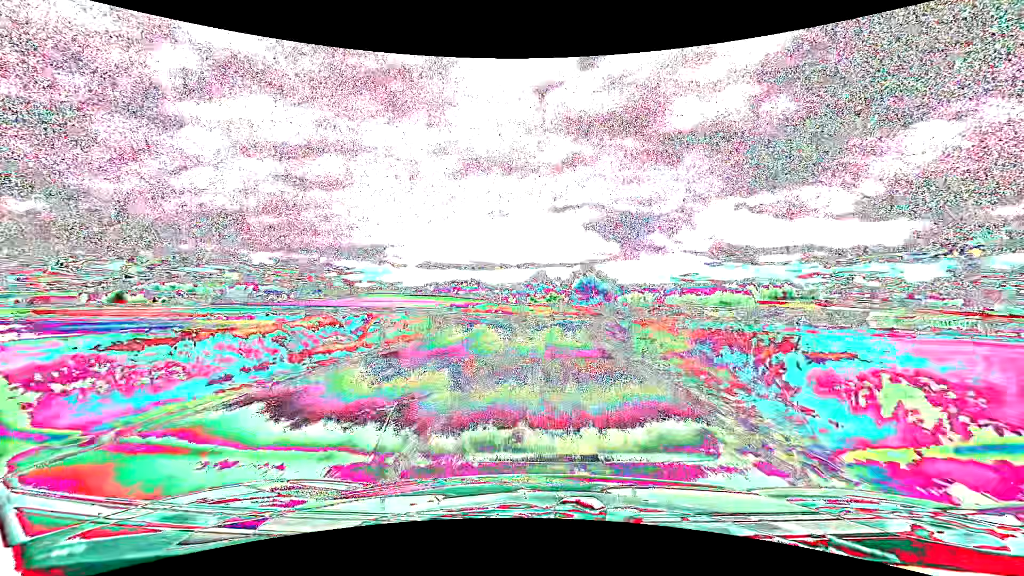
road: tertiary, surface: asphalt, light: Day
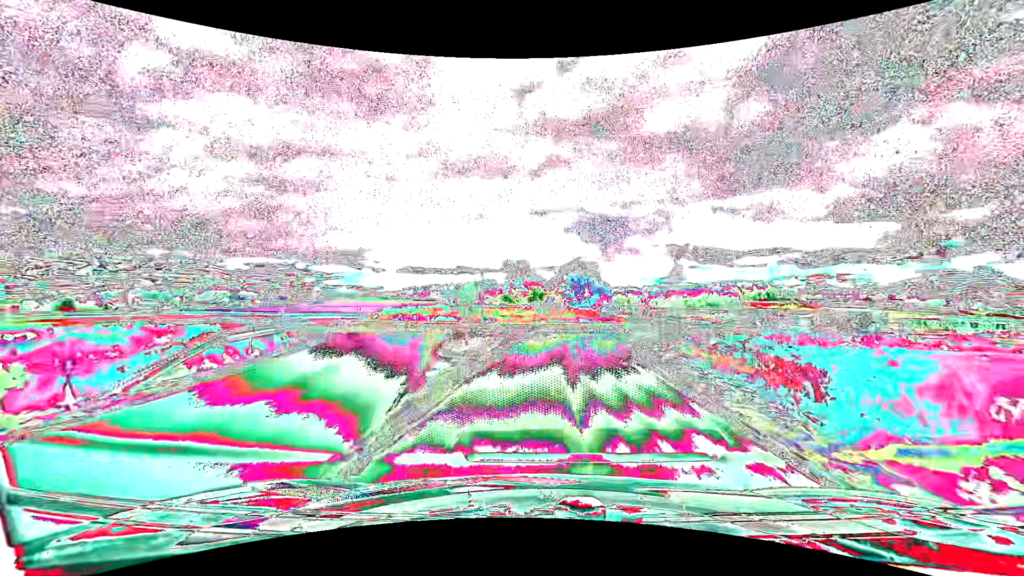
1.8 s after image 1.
(+0.3, +21.1) m; +2°
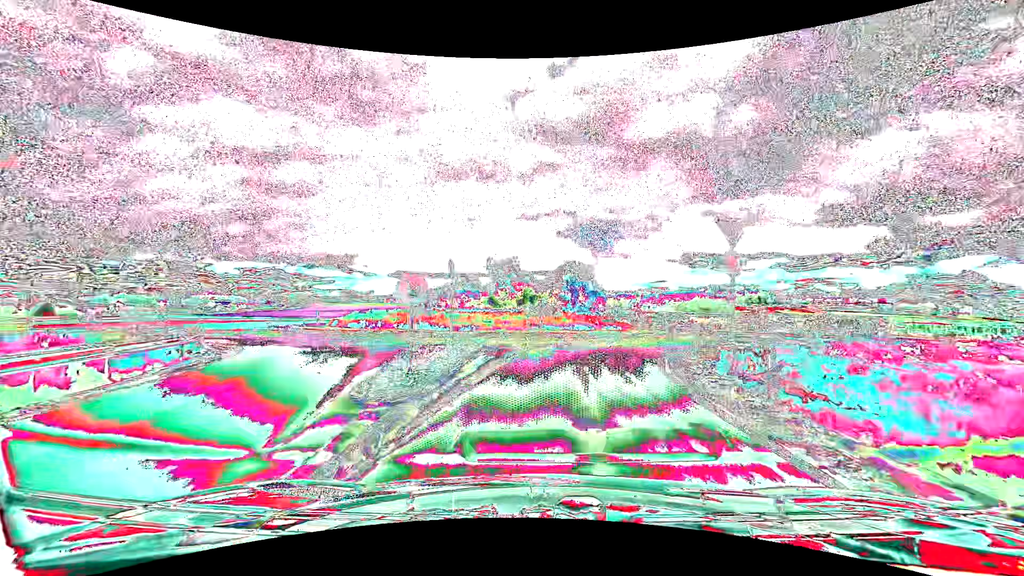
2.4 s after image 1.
(0.0, +5.6) m; +1°
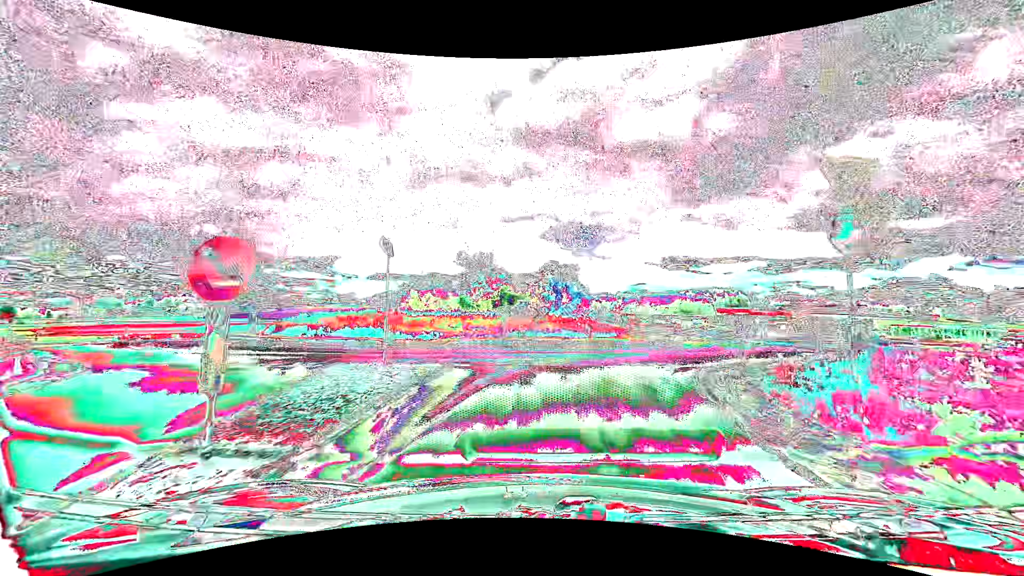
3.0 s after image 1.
(+0.1, +5.1) m; +2°
